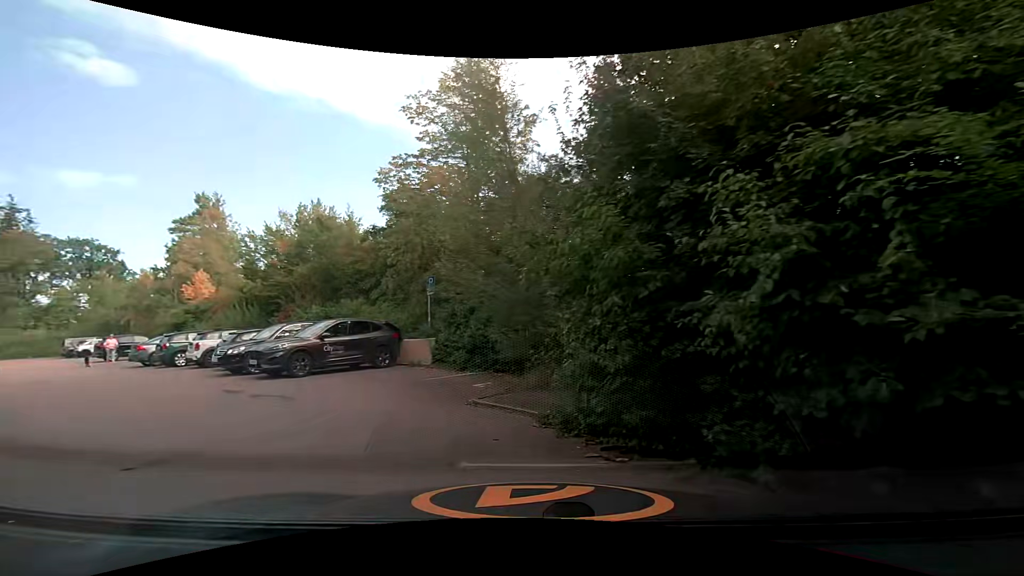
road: service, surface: asphalt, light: Day
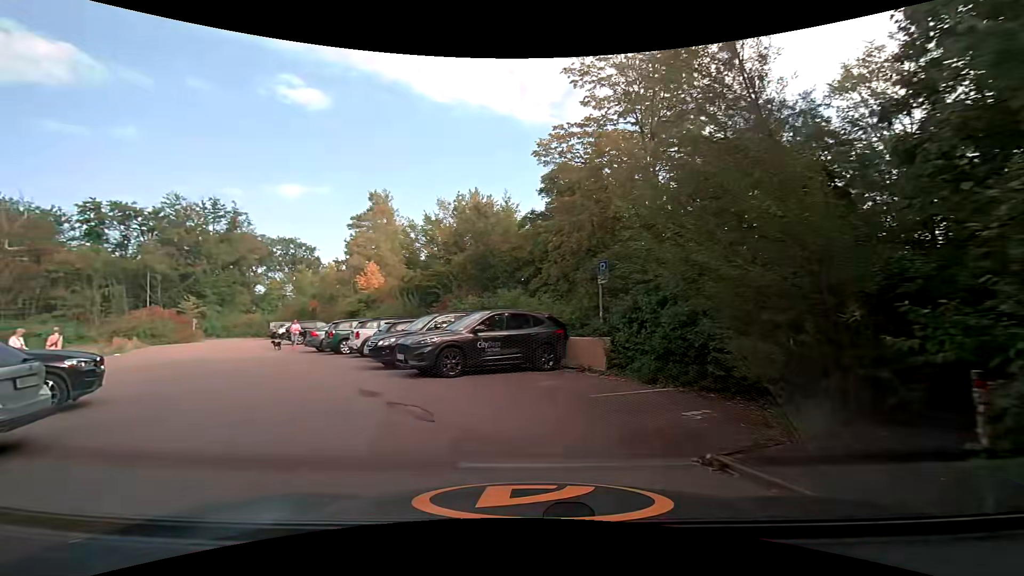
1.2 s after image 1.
(-0.5, +3.3) m; -17°
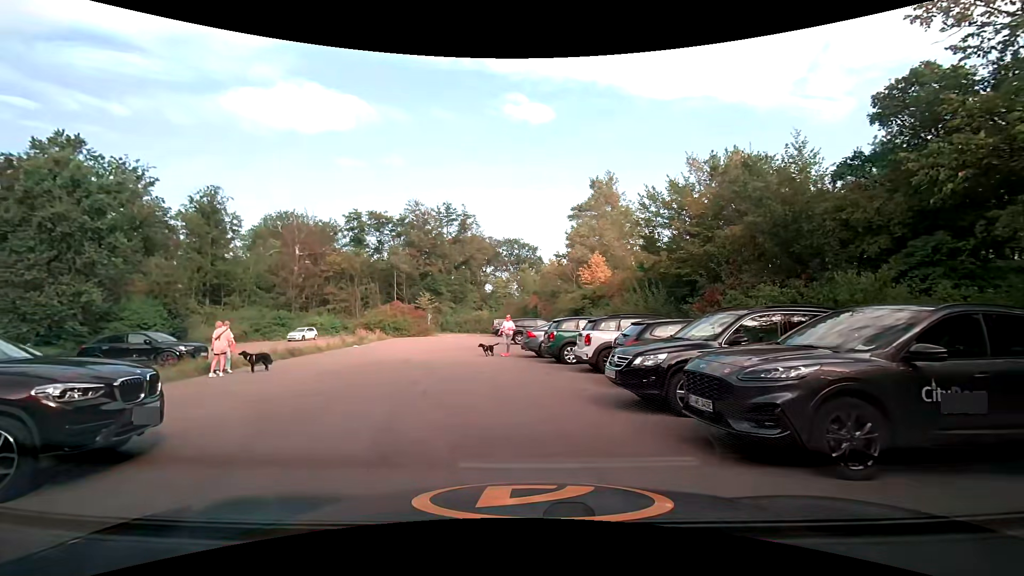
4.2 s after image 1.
(-1.8, +6.6) m; -26°
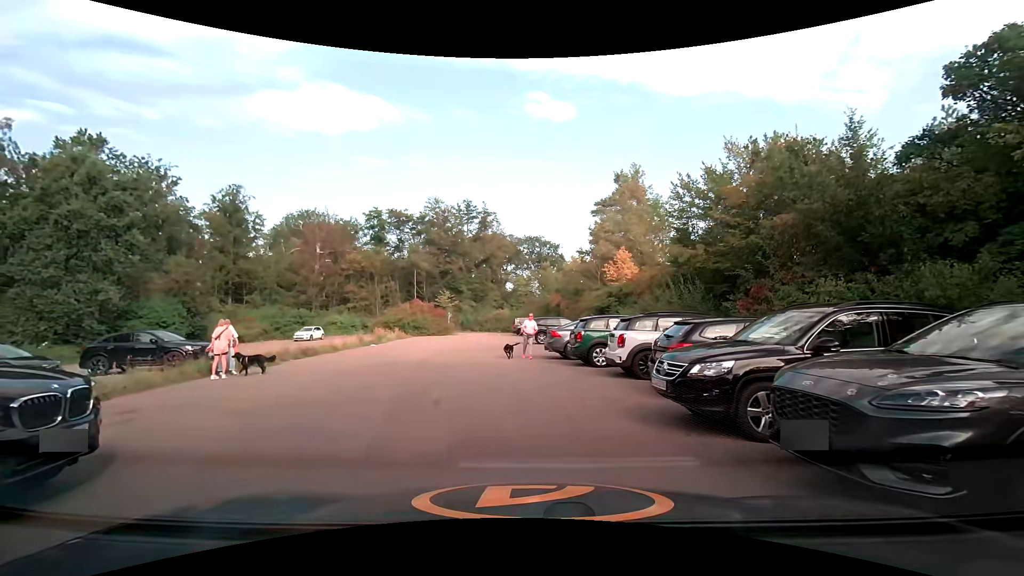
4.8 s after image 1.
(0.0, +1.4) m; -2°
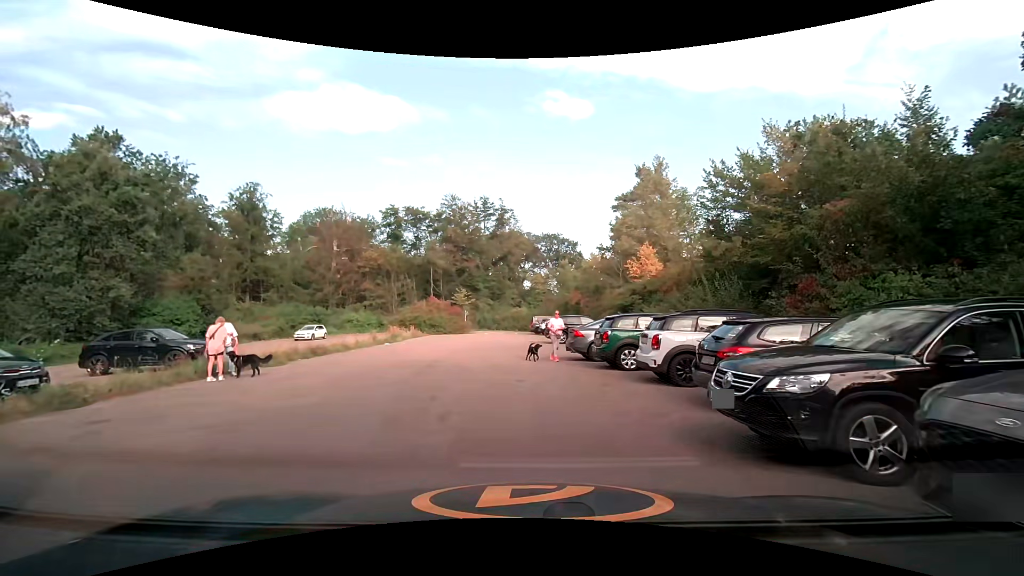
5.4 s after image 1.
(0.0, +1.3) m; -3°
